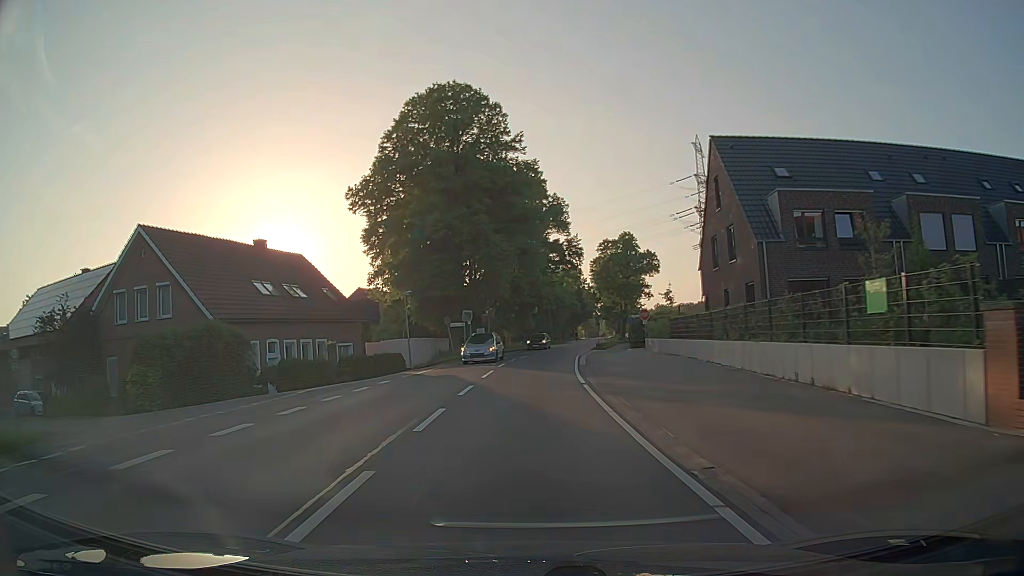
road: secondary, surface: asphalt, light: Day
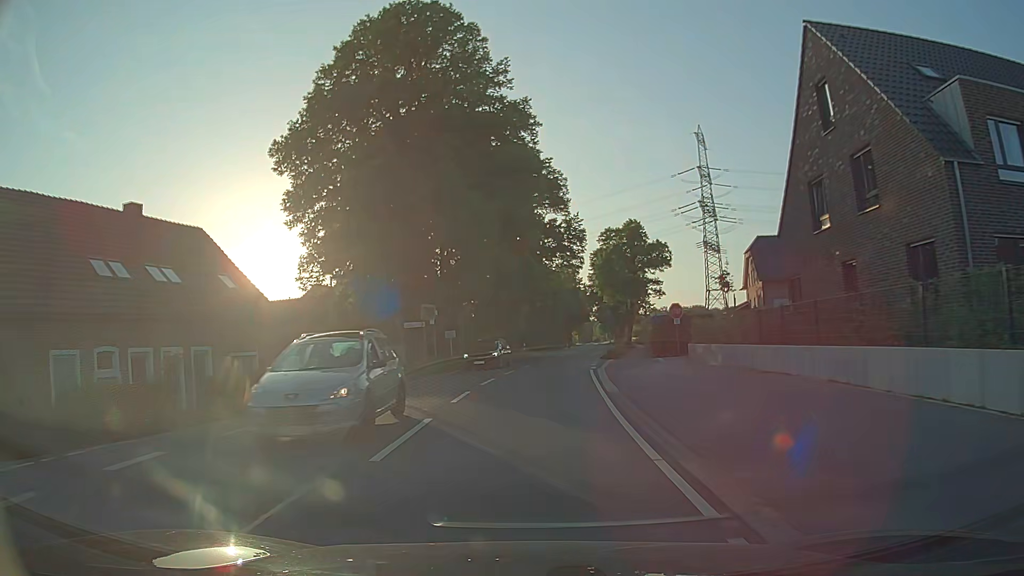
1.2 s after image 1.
(+0.1, +14.8) m; +1°
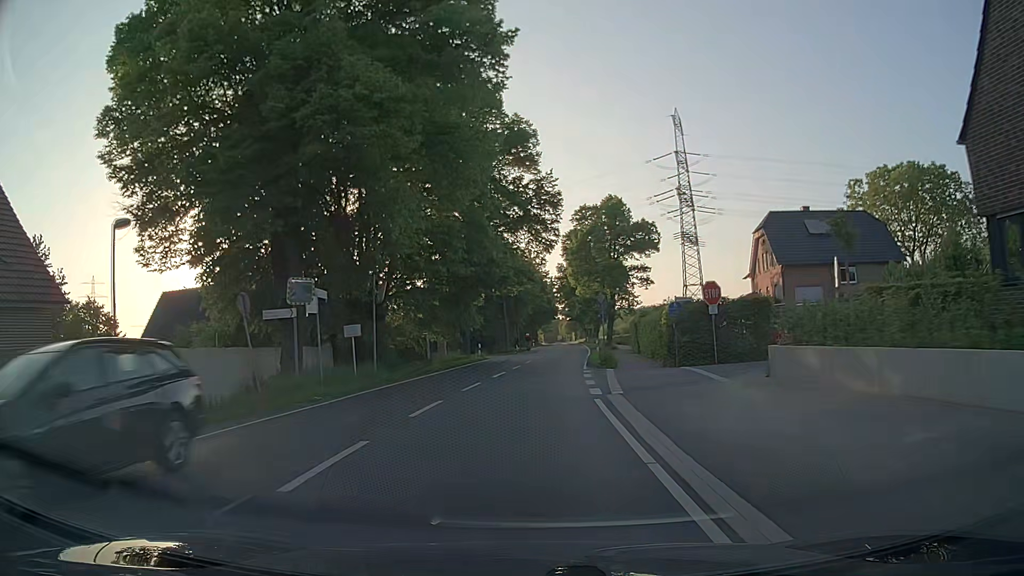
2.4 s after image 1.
(+0.4, +14.6) m; +3°
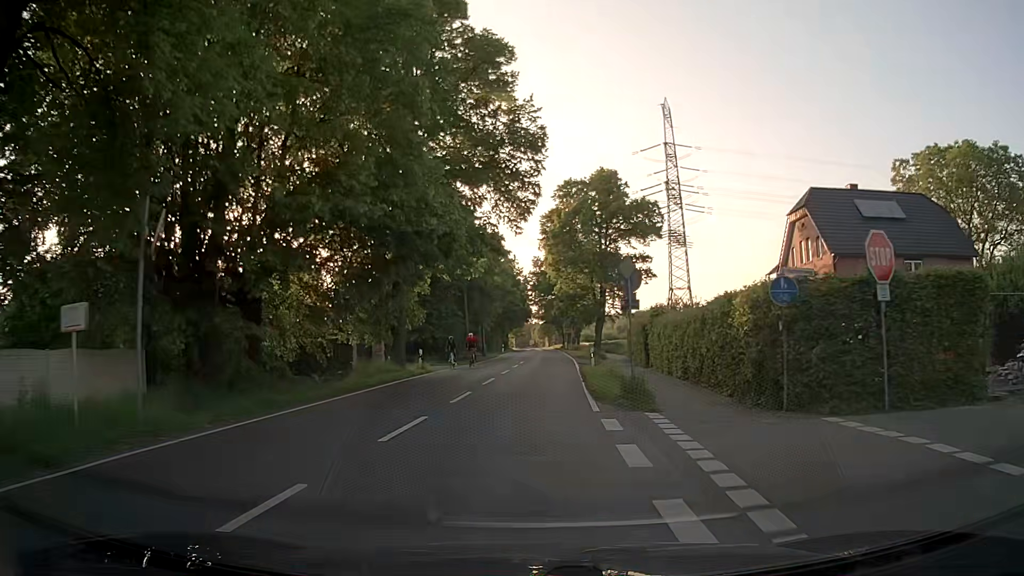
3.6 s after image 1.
(+0.3, +14.3) m; +2°
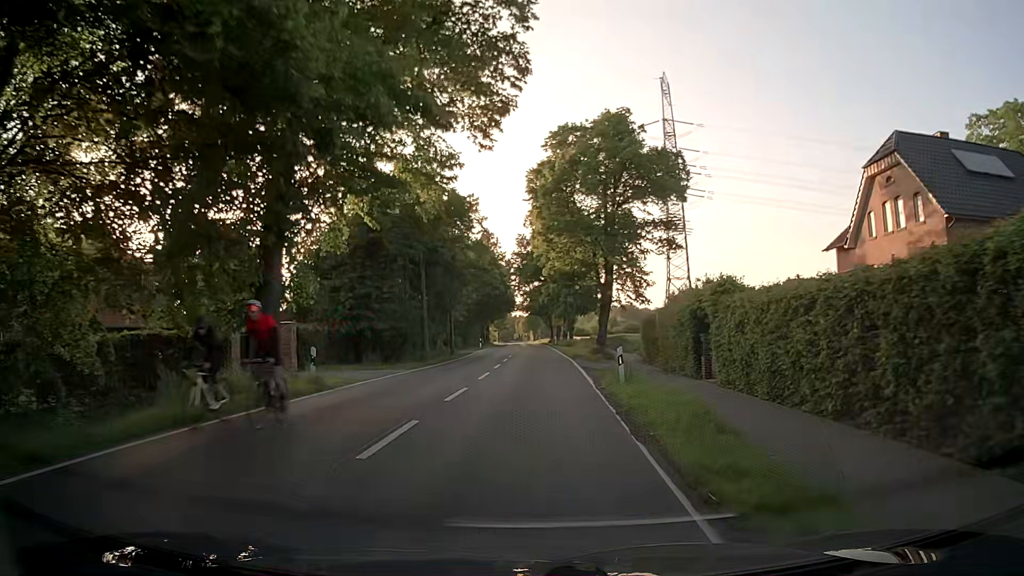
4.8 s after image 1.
(+0.2, +14.0) m; +2°
